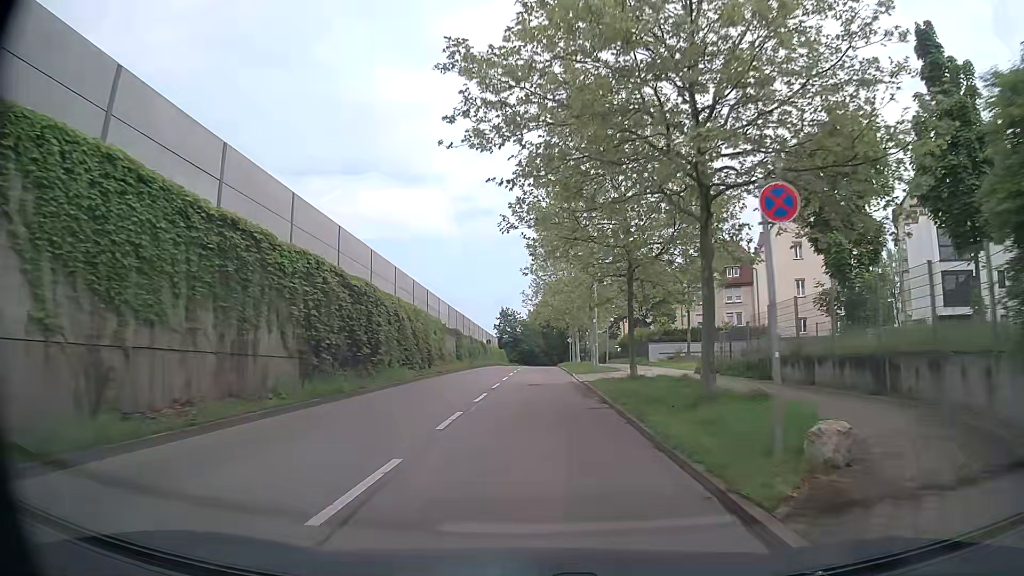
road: tertiary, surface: asphalt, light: Day
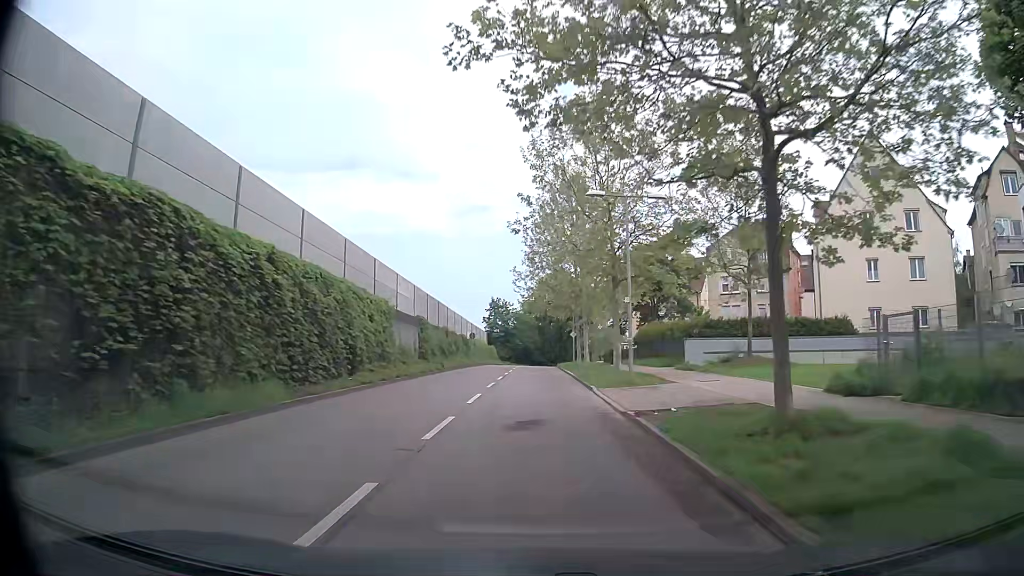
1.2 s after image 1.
(-0.2, +14.0) m; -1°
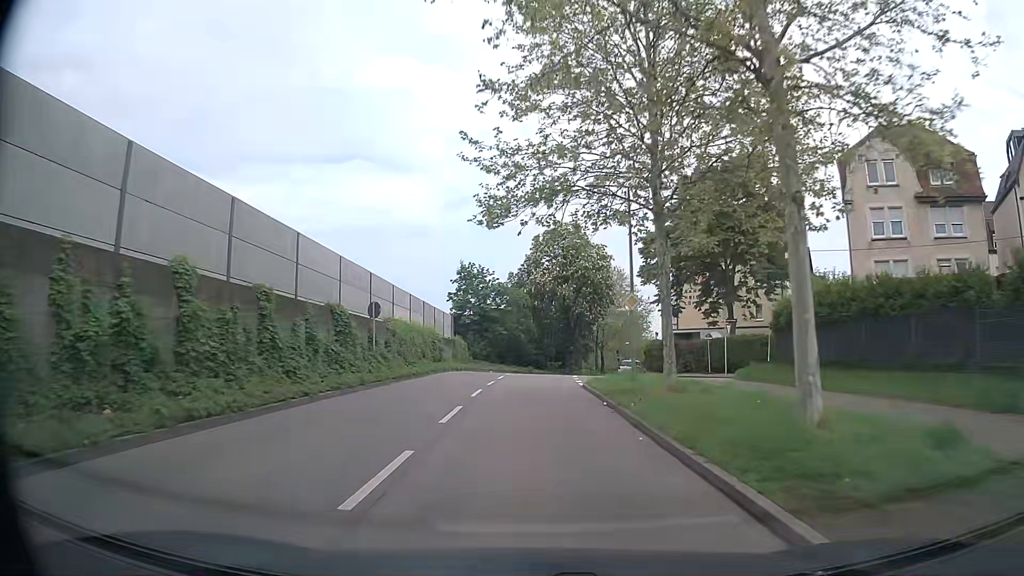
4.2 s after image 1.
(+0.4, +35.2) m; +1°
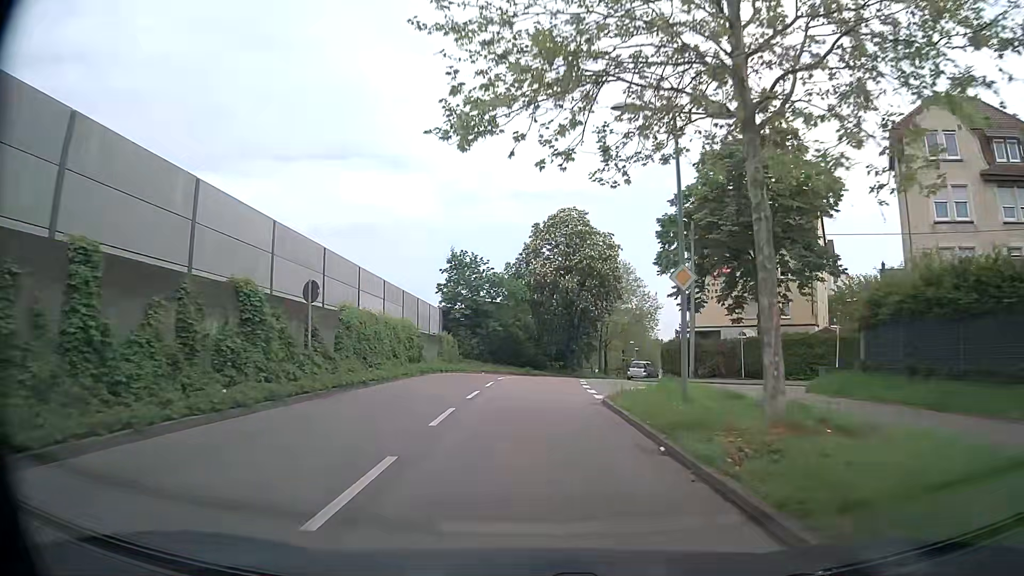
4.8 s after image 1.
(0.0, +7.0) m; 0°
